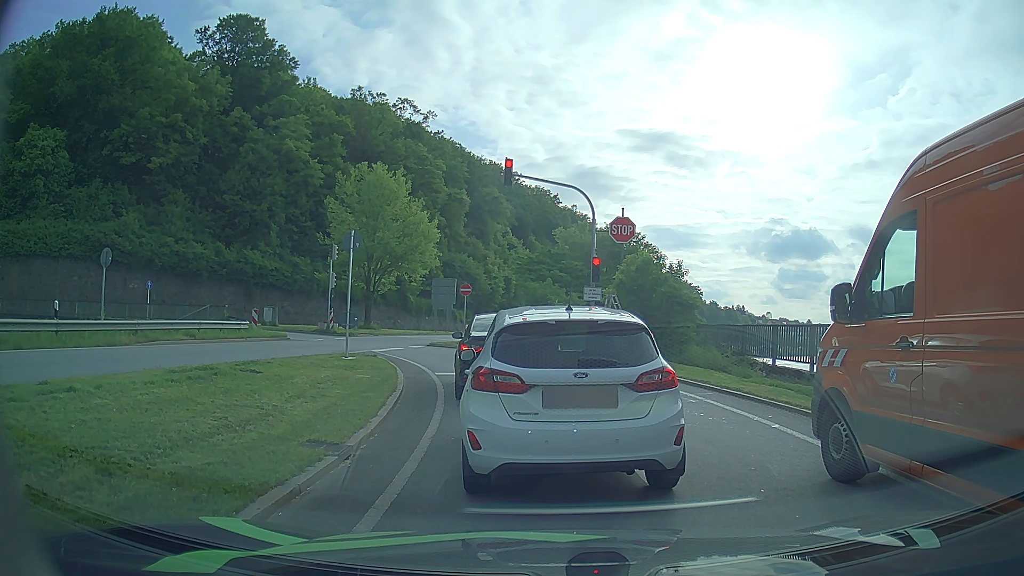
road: primary_link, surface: asphalt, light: Day
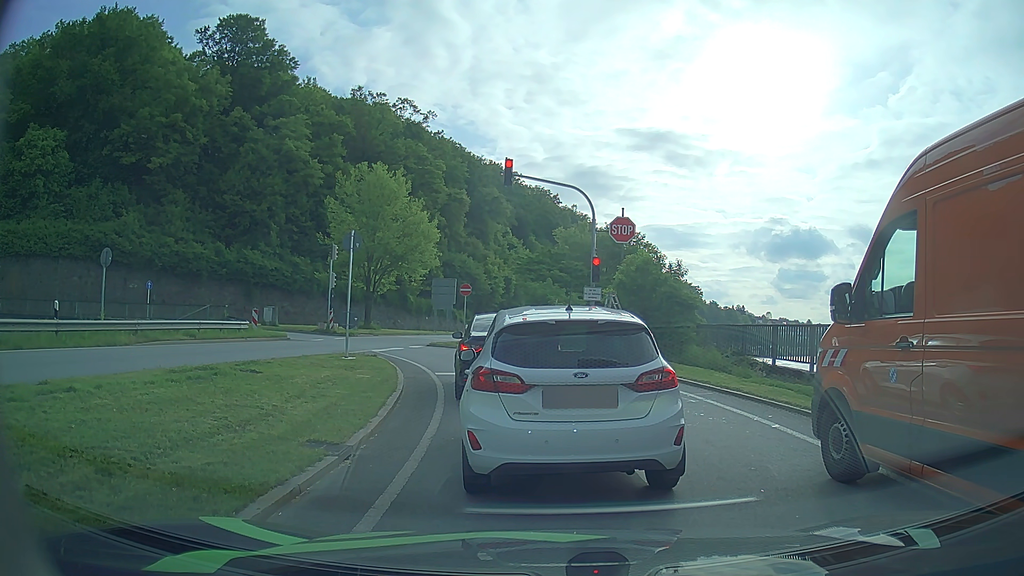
(0.0, 0.0) m; 0°
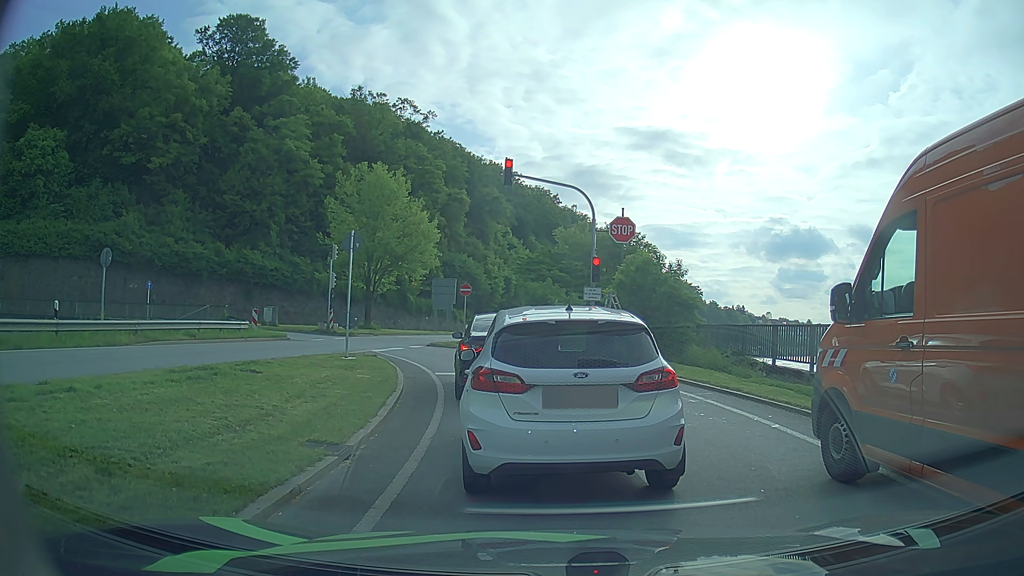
(0.0, 0.0) m; 0°
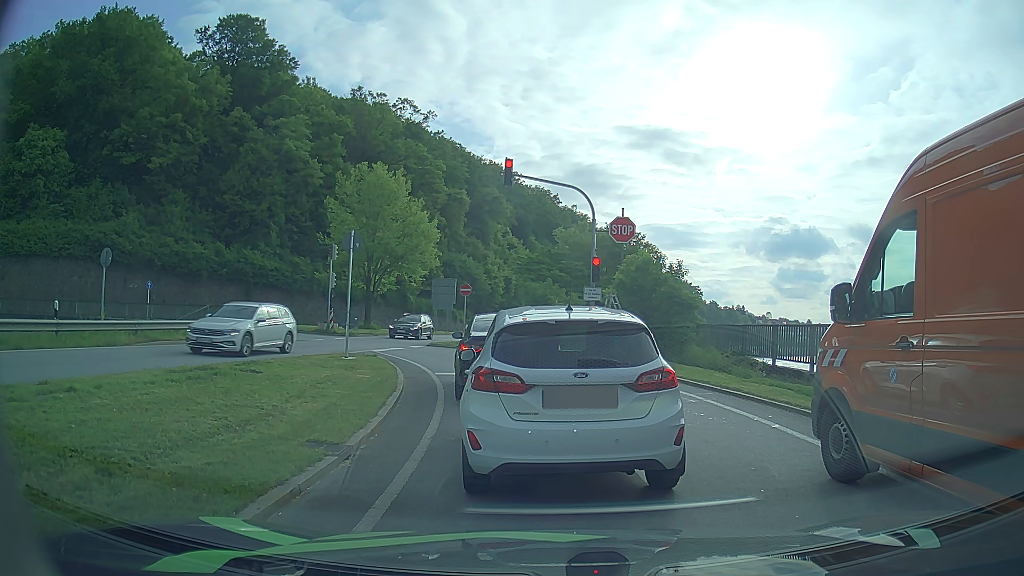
(0.0, 0.0) m; 0°
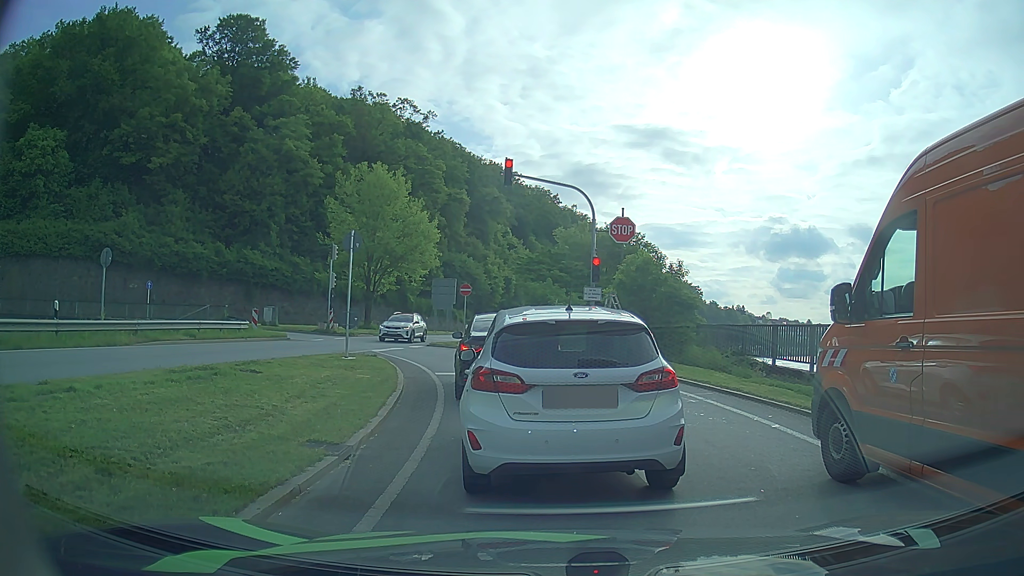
(0.0, 0.0) m; 0°
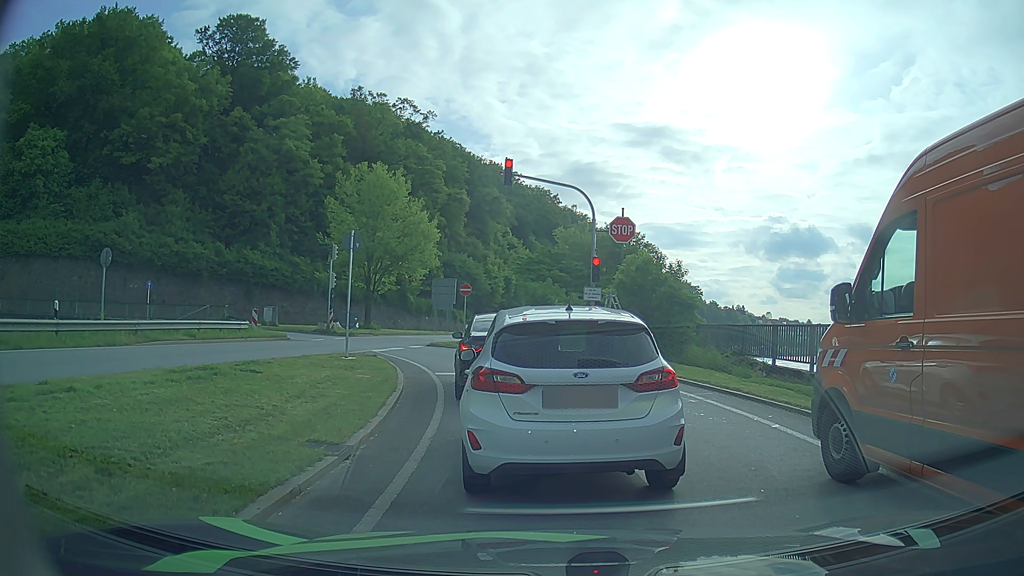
(0.0, 0.0) m; 0°
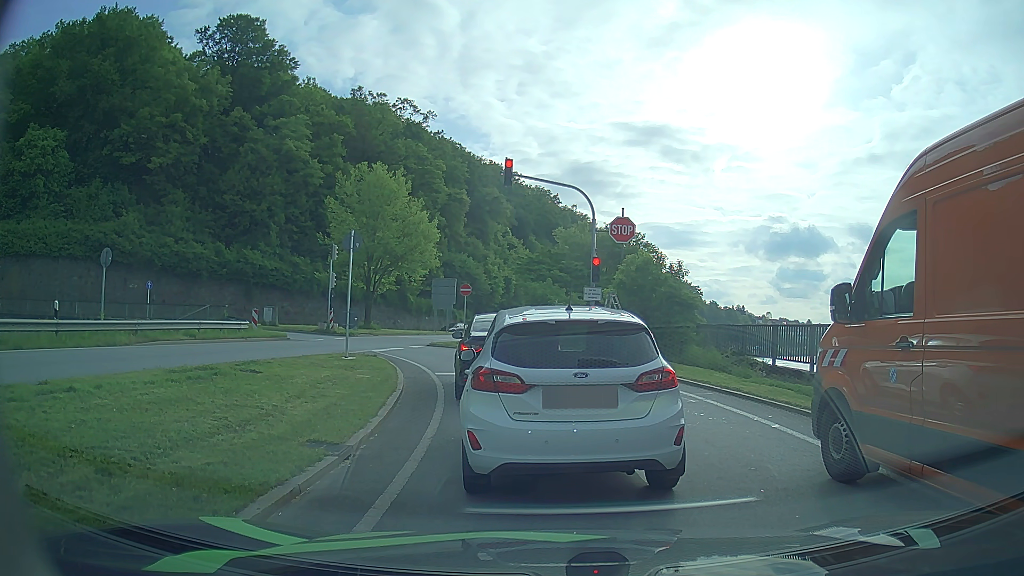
(0.0, 0.0) m; 0°
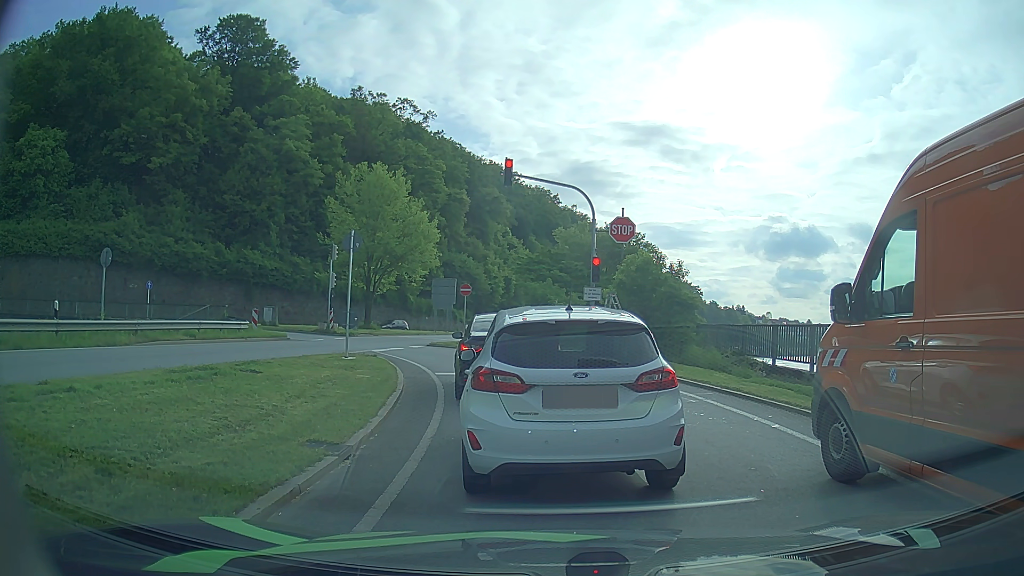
(0.0, 0.0) m; 0°
